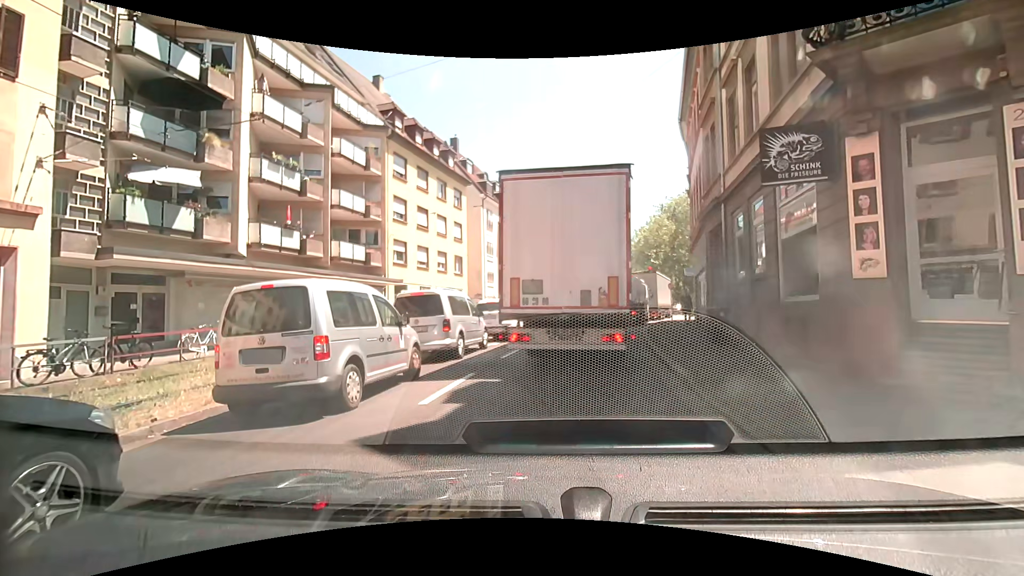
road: primary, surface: asphalt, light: Day
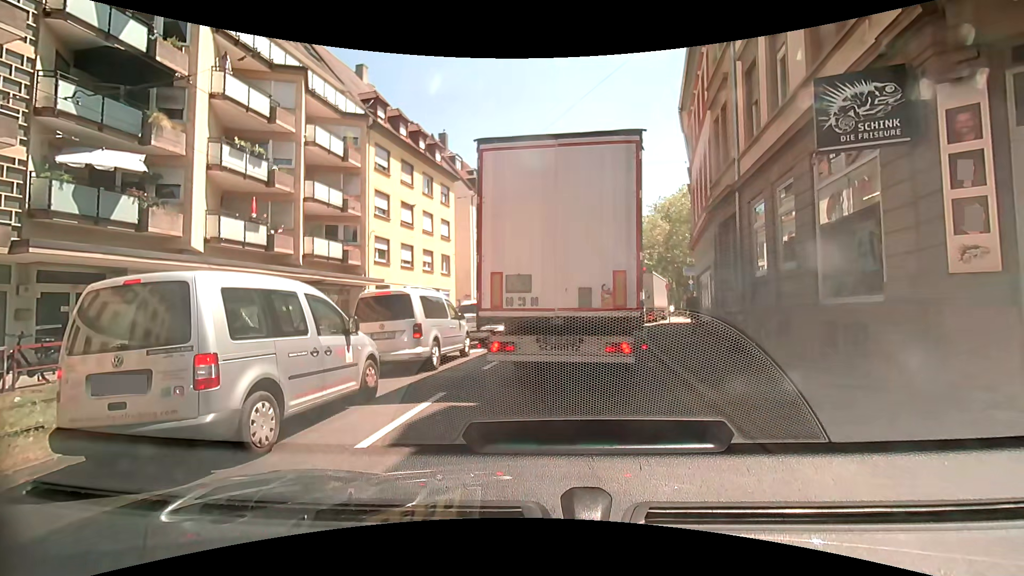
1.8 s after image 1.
(-0.1, +1.9) m; -2°
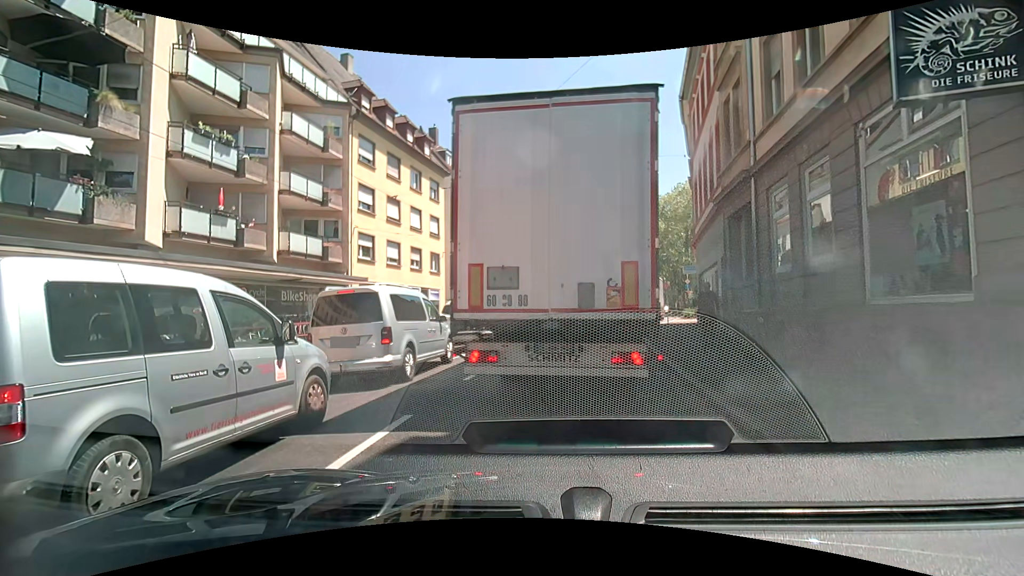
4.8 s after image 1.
(0.0, +1.5) m; 0°
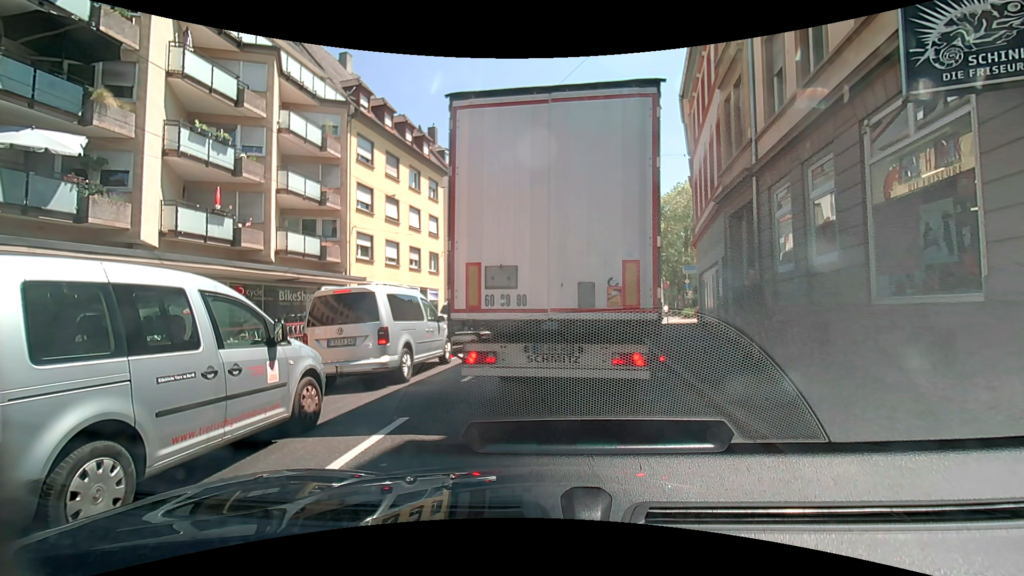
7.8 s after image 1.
(0.0, +0.2) m; 0°
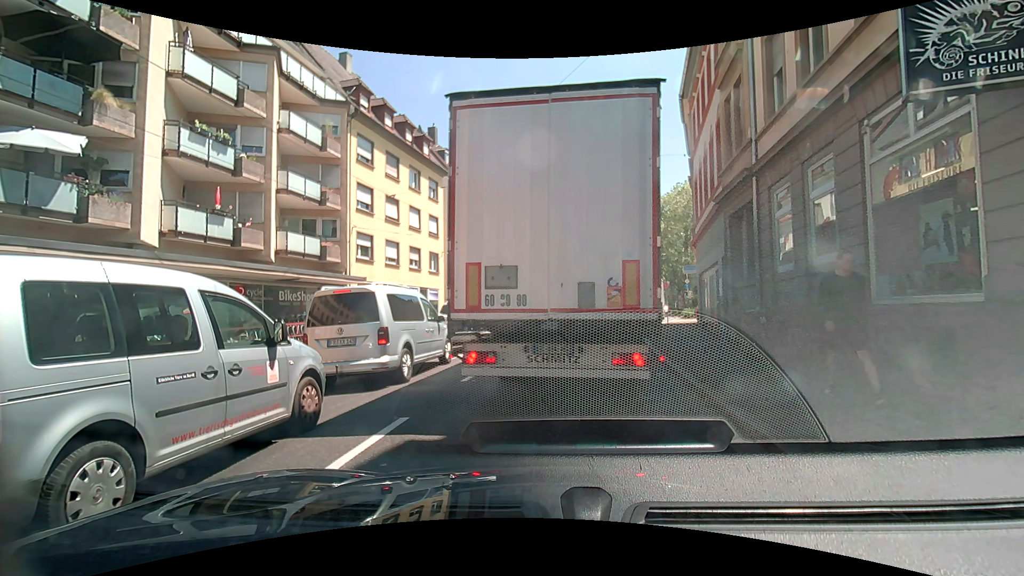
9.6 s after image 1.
(0.0, 0.0) m; 0°
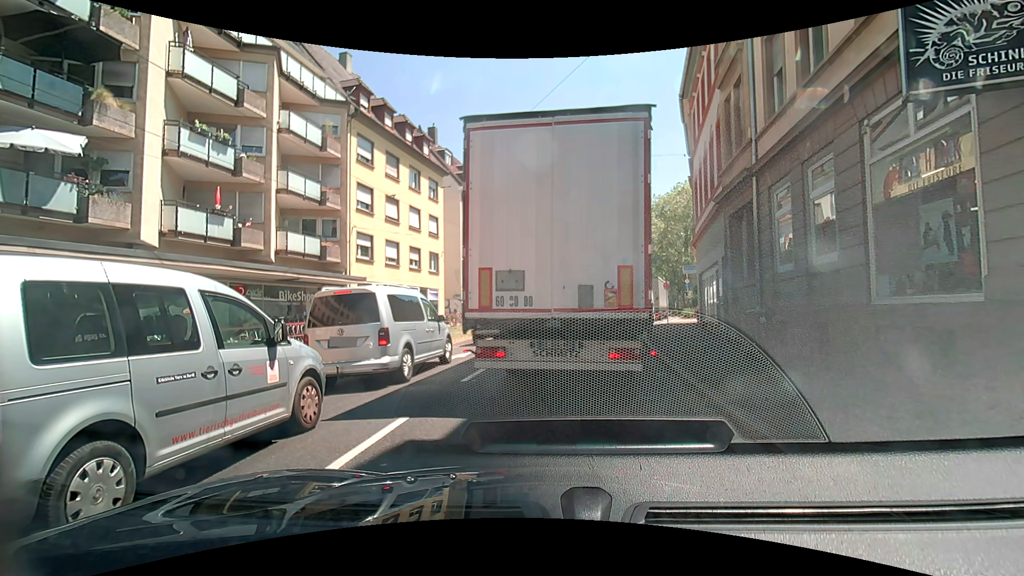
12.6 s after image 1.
(0.0, 0.0) m; 0°
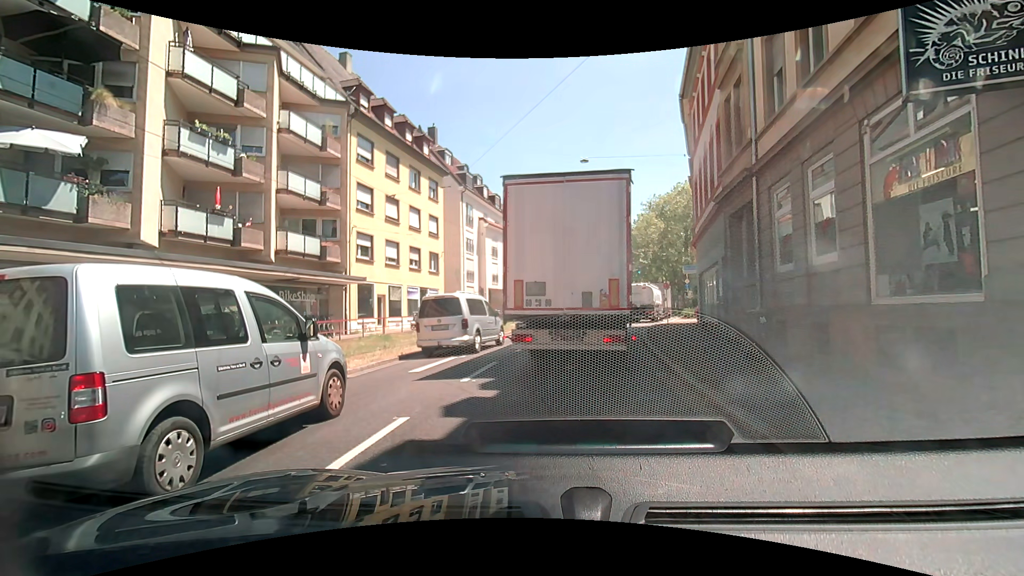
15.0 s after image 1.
(0.0, 0.0) m; 0°
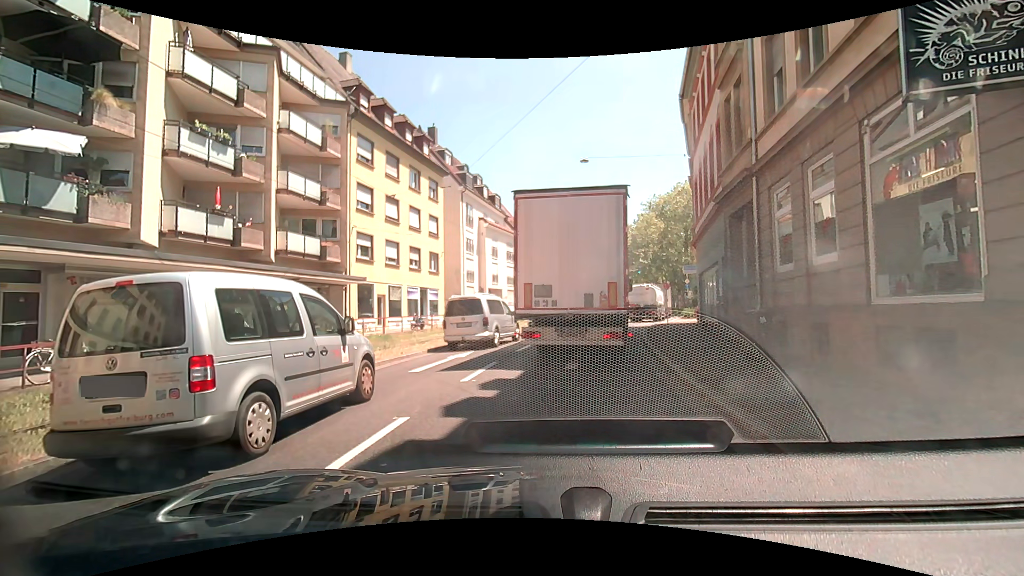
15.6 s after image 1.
(0.0, 0.0) m; 0°
(-1, +10) (-1, +20) (0, +30) (+1, +40) (+3, +50) (+4, +60) (+6, +69) (+7, +79) (+8, +89) (+9, +99) m
